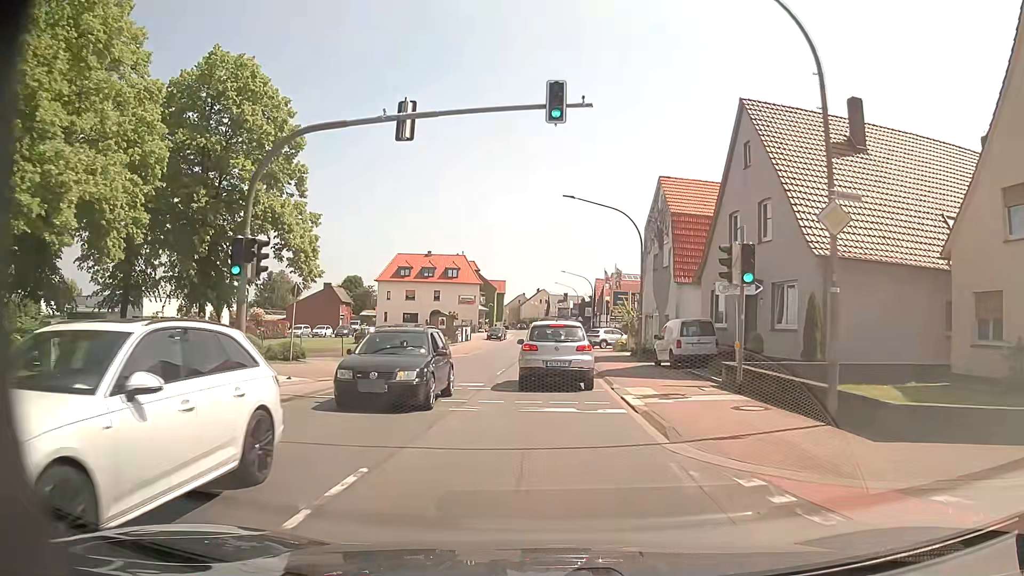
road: primary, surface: asphalt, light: Day
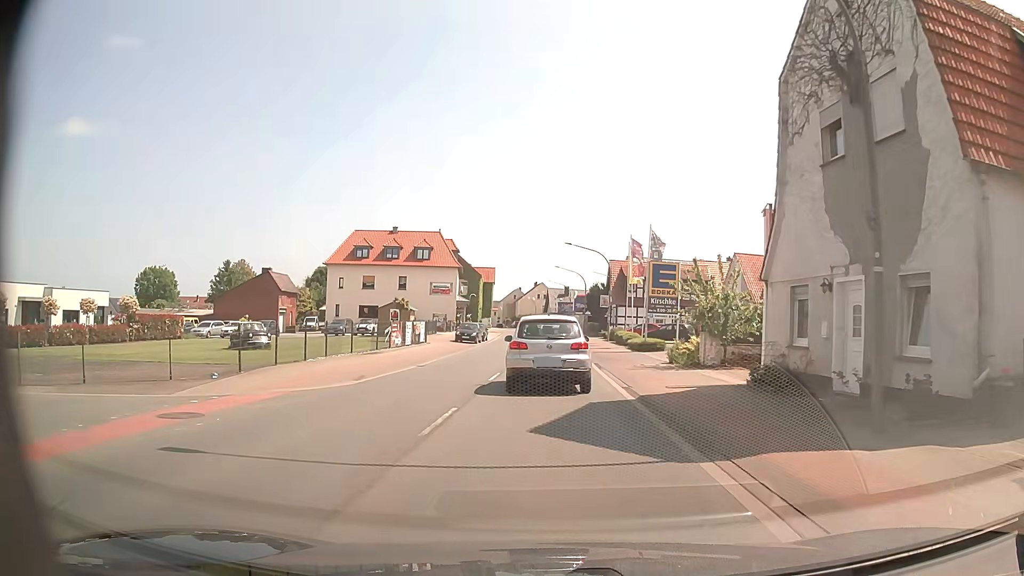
(0.0, +23.2) m; +1°
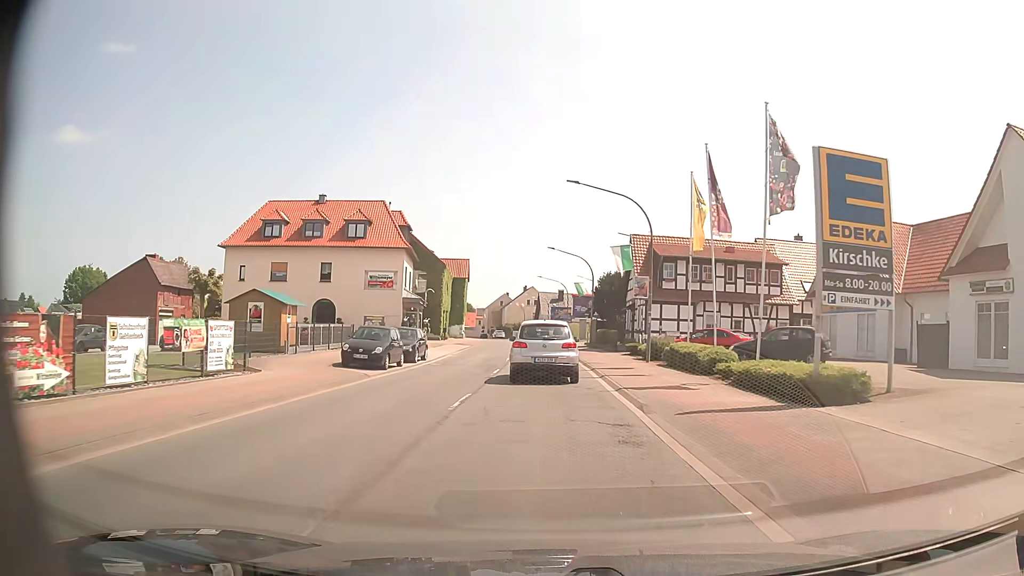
(-0.1, +25.4) m; 0°
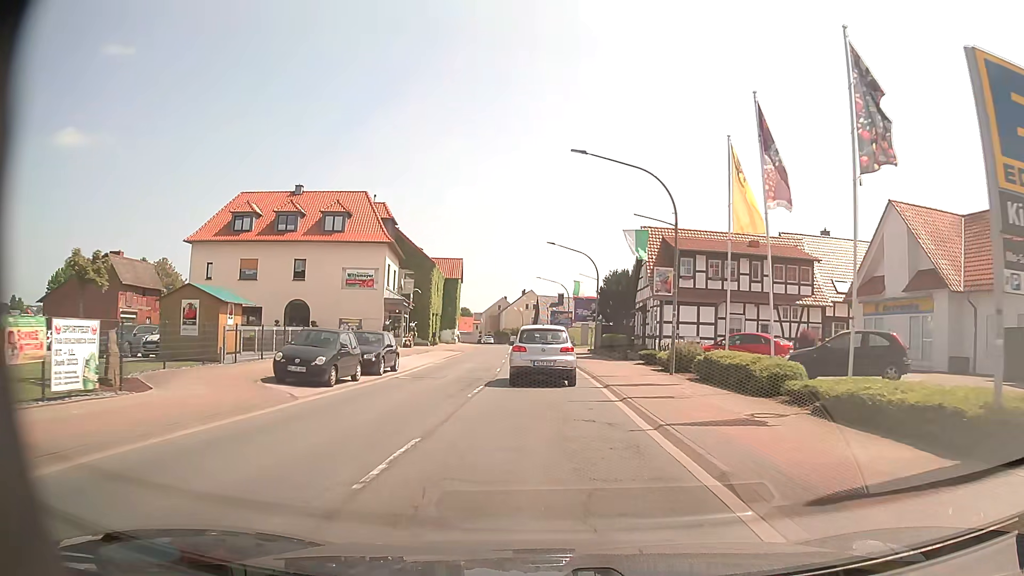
(0.0, +6.0) m; 0°
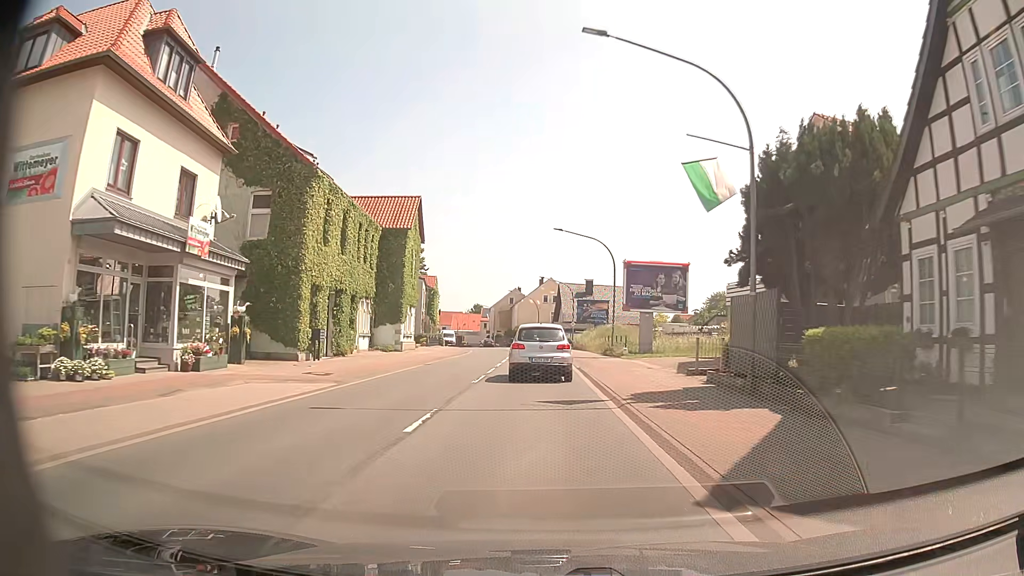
(-0.3, +34.7) m; -2°
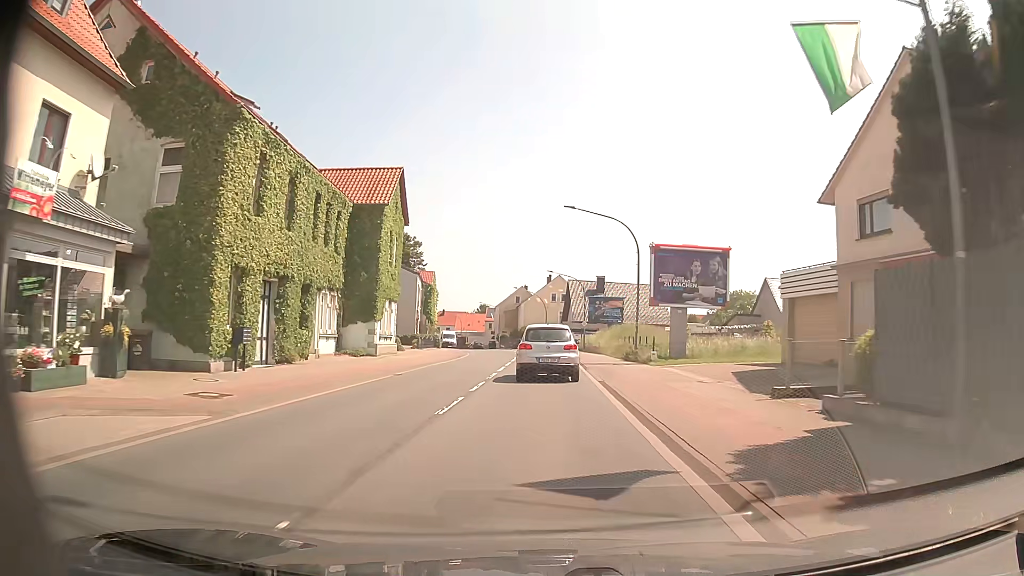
(0.0, +7.5) m; 0°
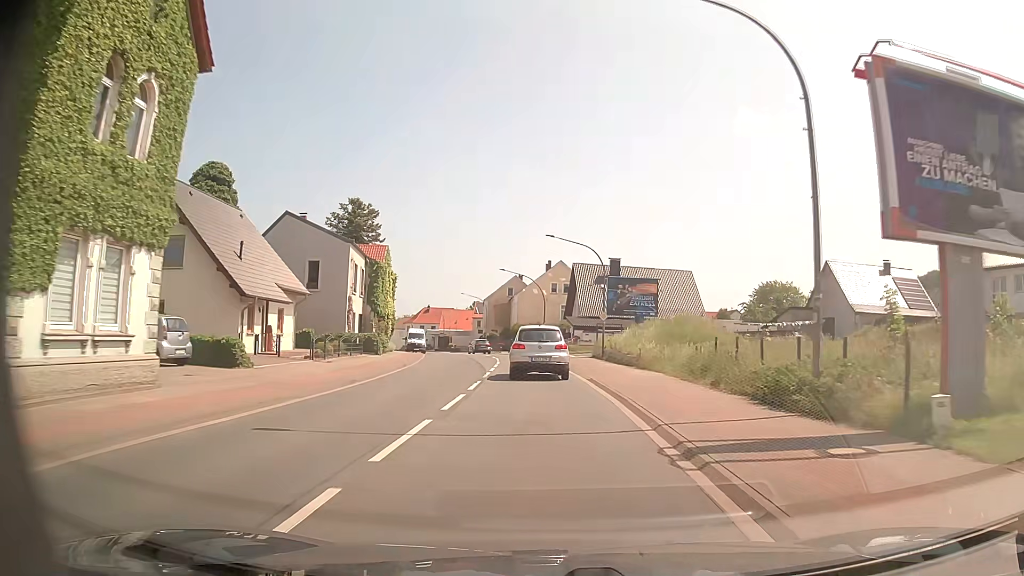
(0.0, +23.2) m; 0°
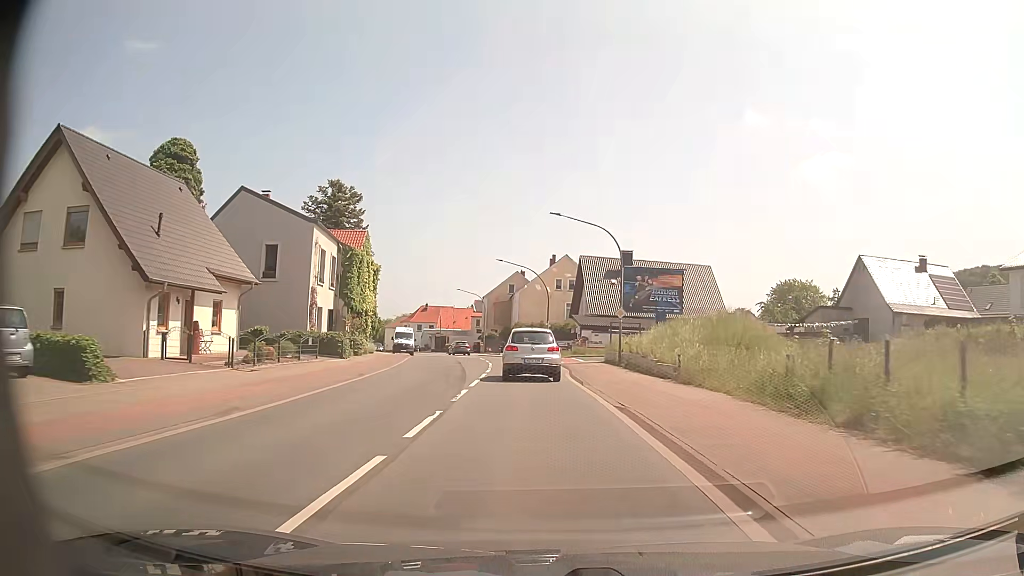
(-0.1, +7.9) m; -1°
(0, +10) (0, +20) (-1, +30) (-2, +40) (-3, +50) (-6, +60) (-8, +69) (-11, +79) (-14, +88) (-17, +98) m
